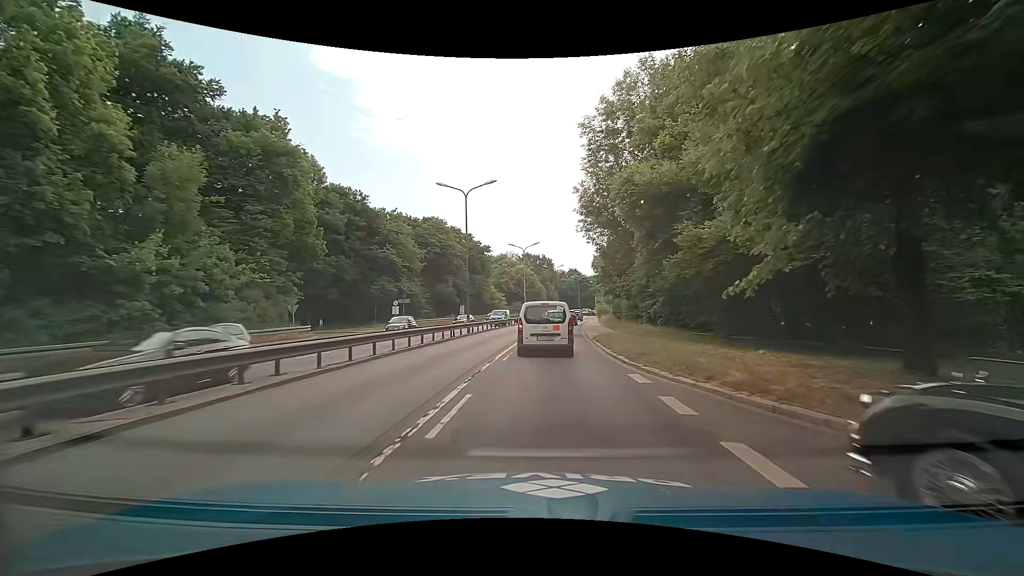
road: trunk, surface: asphalt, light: Day
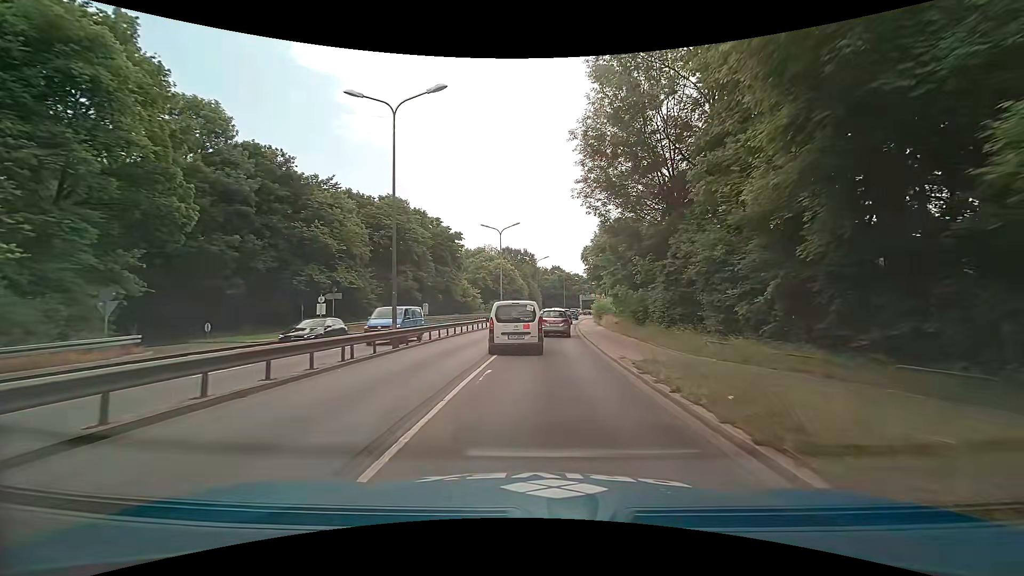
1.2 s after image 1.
(+0.1, +14.3) m; +2°
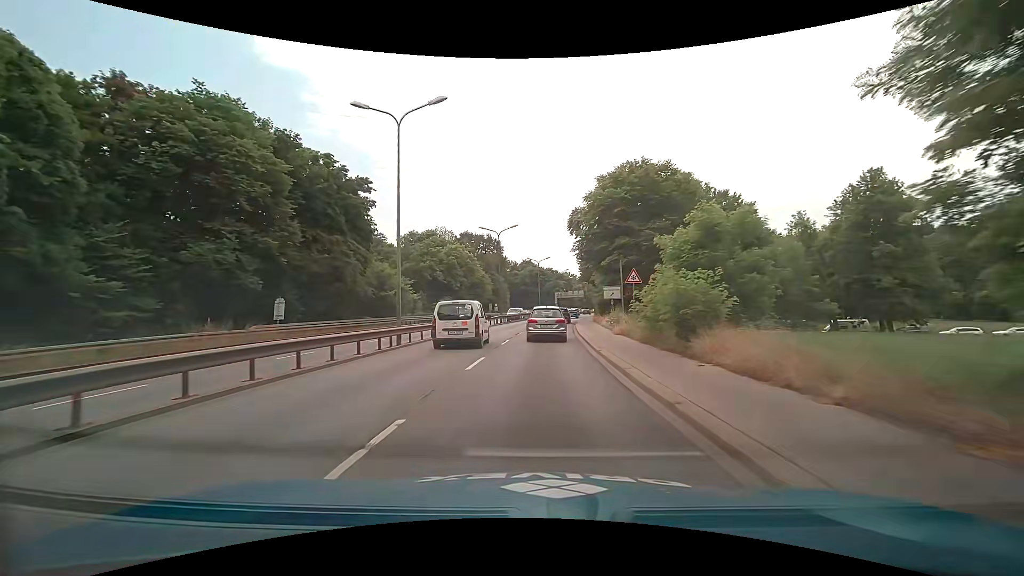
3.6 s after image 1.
(+1.1, +30.6) m; +4°
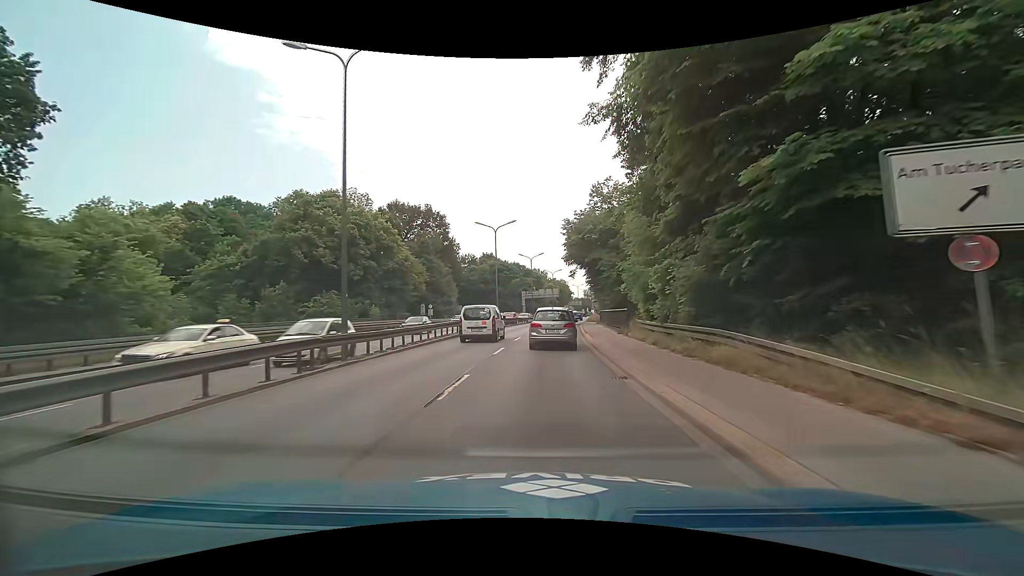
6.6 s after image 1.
(+1.2, +37.4) m; +4°
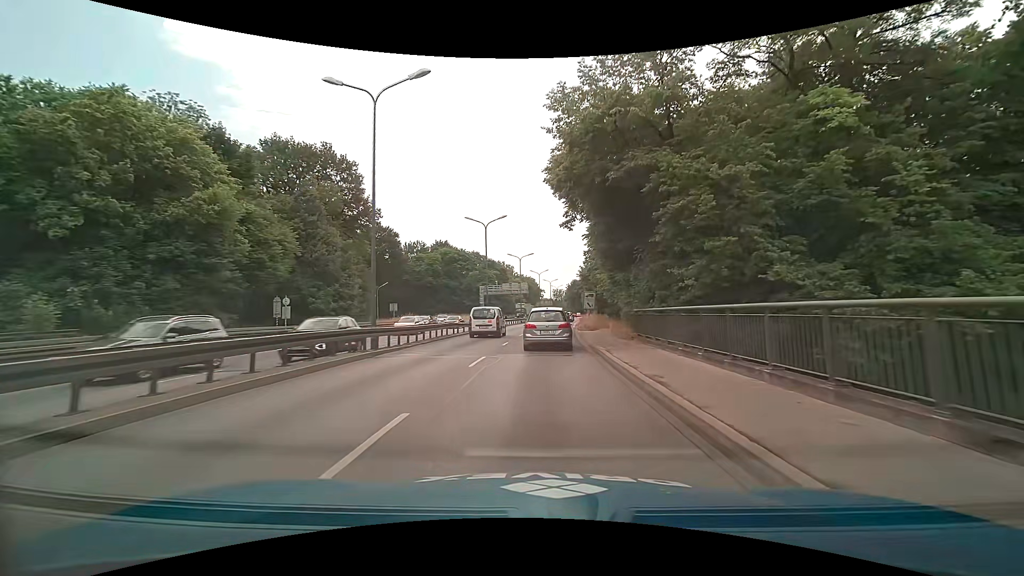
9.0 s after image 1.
(+0.9, +30.3) m; +4°
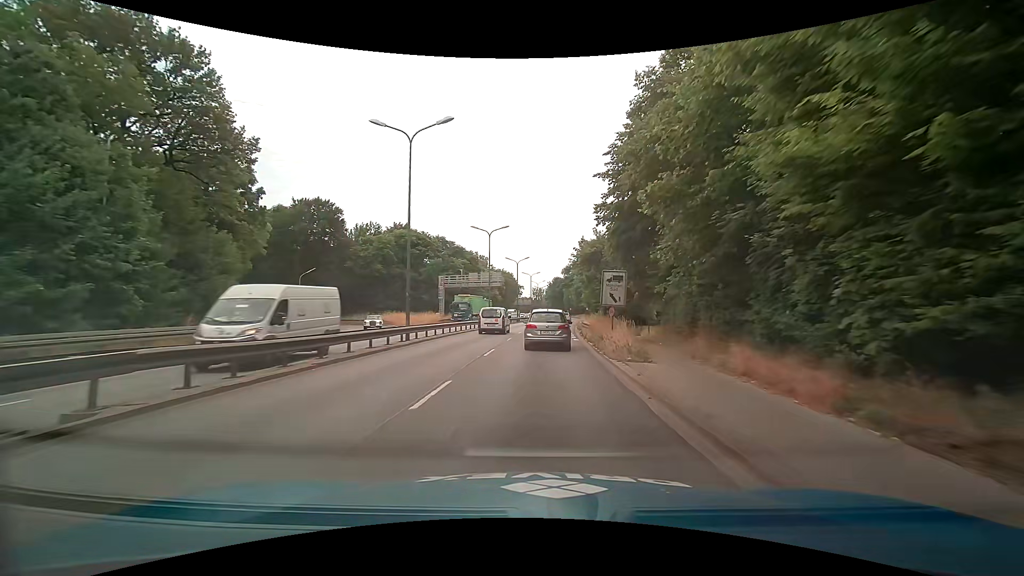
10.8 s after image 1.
(+0.4, +23.5) m; +2°
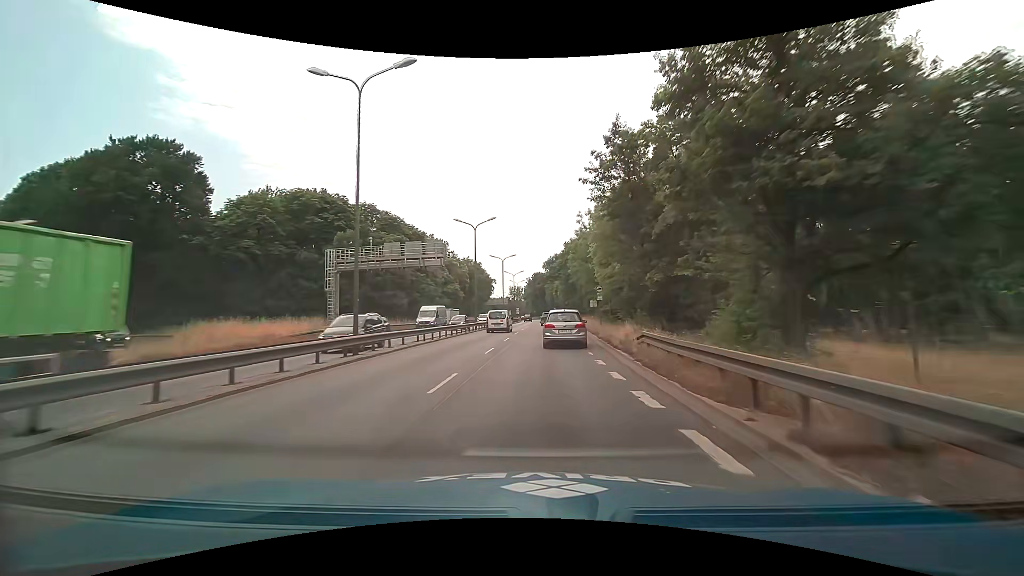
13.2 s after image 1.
(+0.9, +34.8) m; +3°
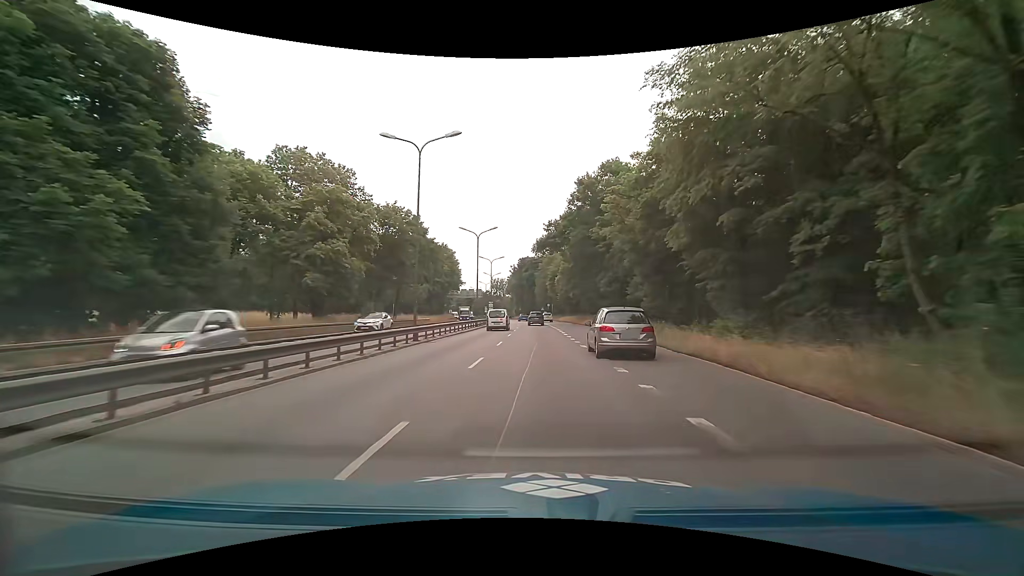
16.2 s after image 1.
(+0.7, +50.8) m; +2°
(0, +10) (0, +20) (0, +30) (0, +40) (0, +50) (-1, +60) (-1, +70) (-1, +80) (-2, +90) (-2, +100) m
